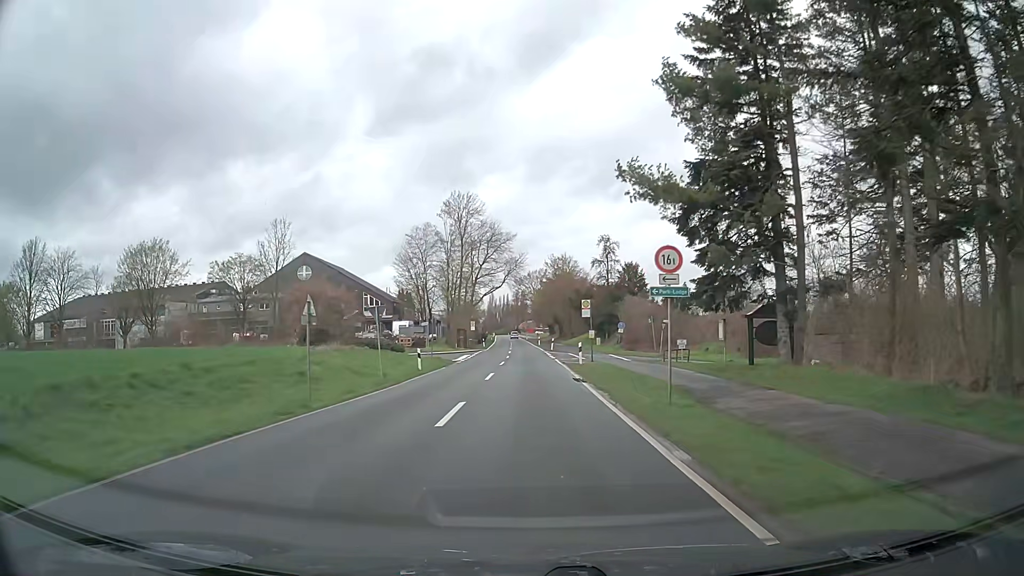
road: secondary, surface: asphalt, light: Day
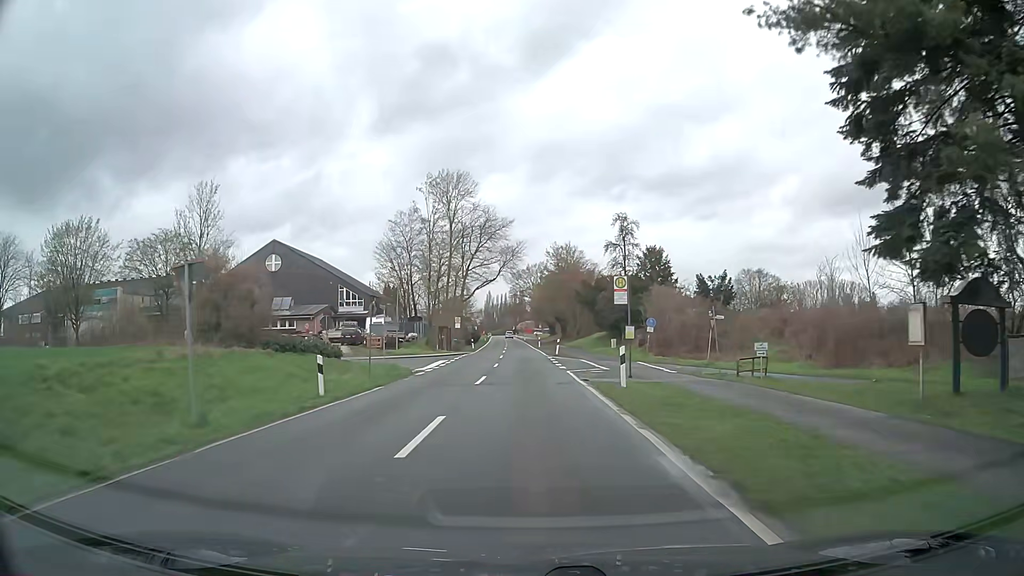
(0.0, +15.3) m; +1°
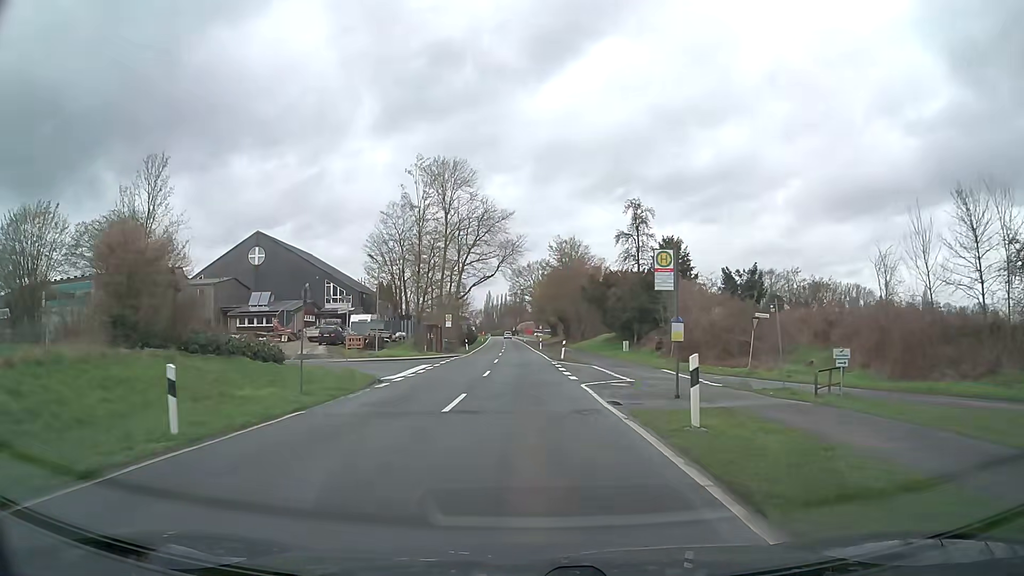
(-0.1, +7.6) m; -1°
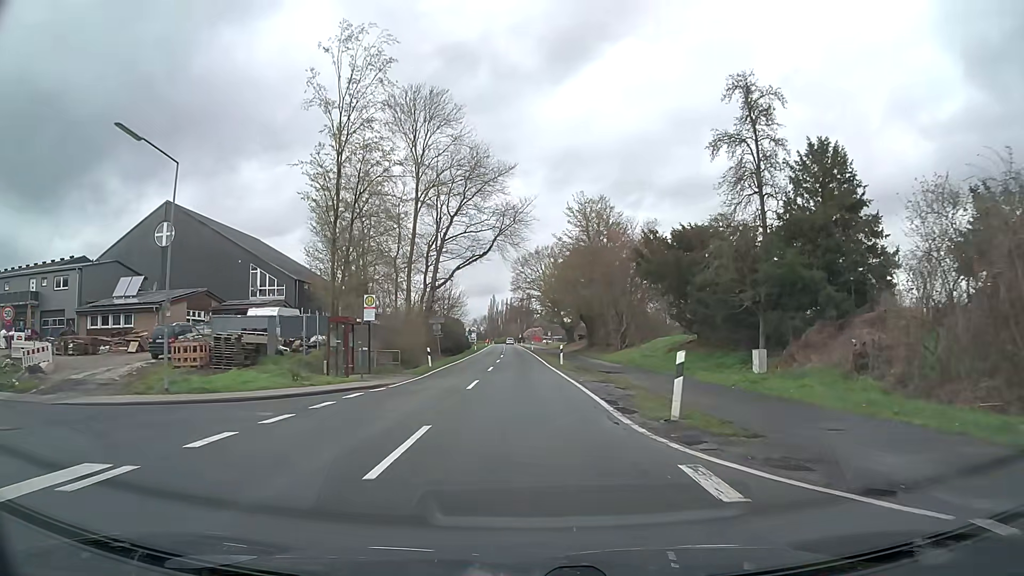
(-0.1, +30.5) m; 0°
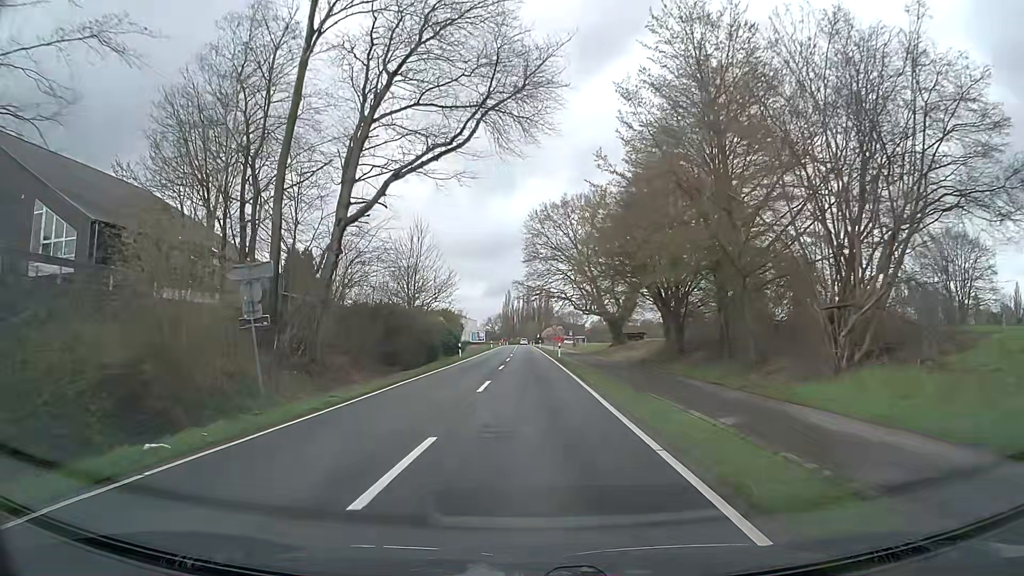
(-0.5, +37.6) m; -1°
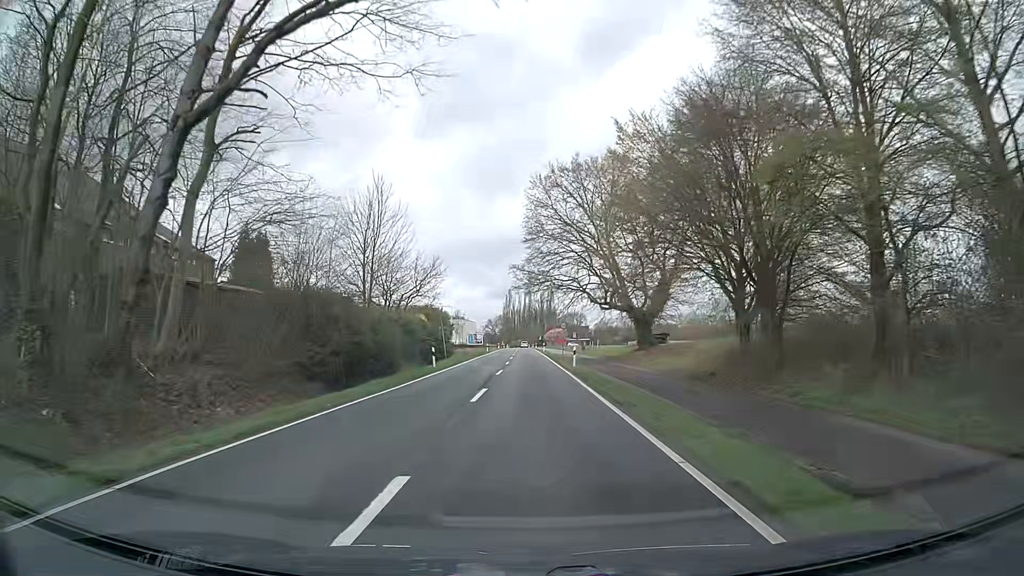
(0.0, +15.0) m; 0°
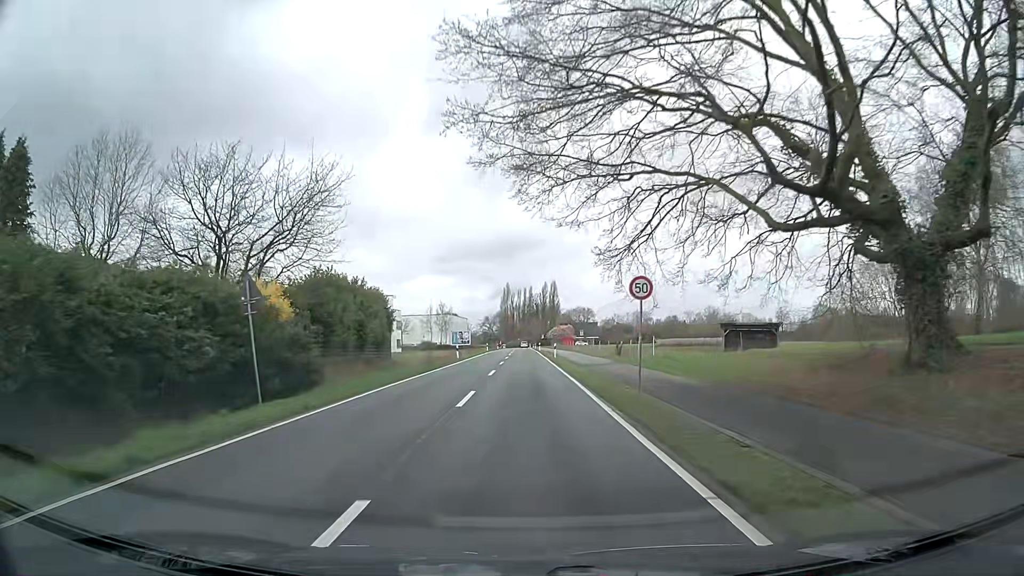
(+0.2, +37.4) m; 0°
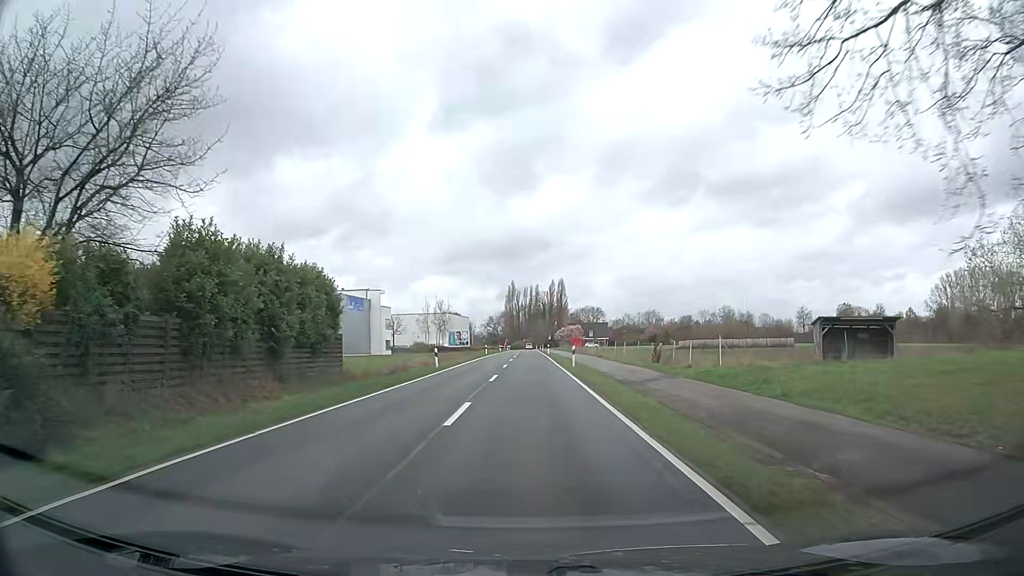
(-0.1, +15.0) m; 0°
(0, +10) (0, +20) (0, +30) (0, +40) (0, +50) (0, +60) (0, +70) (0, +80) (0, +90) (0, +100) m
